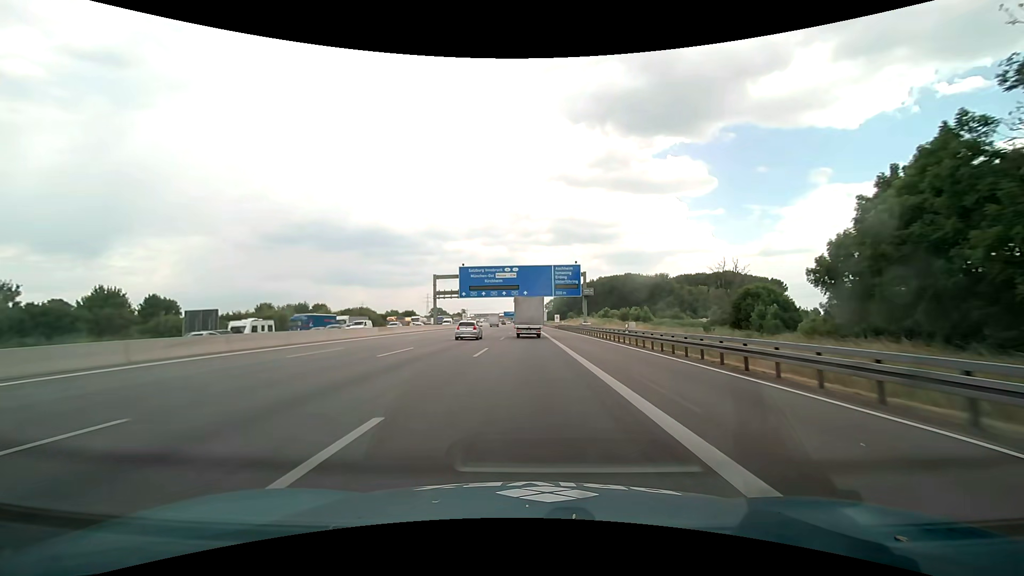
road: motorway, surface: asphalt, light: Day
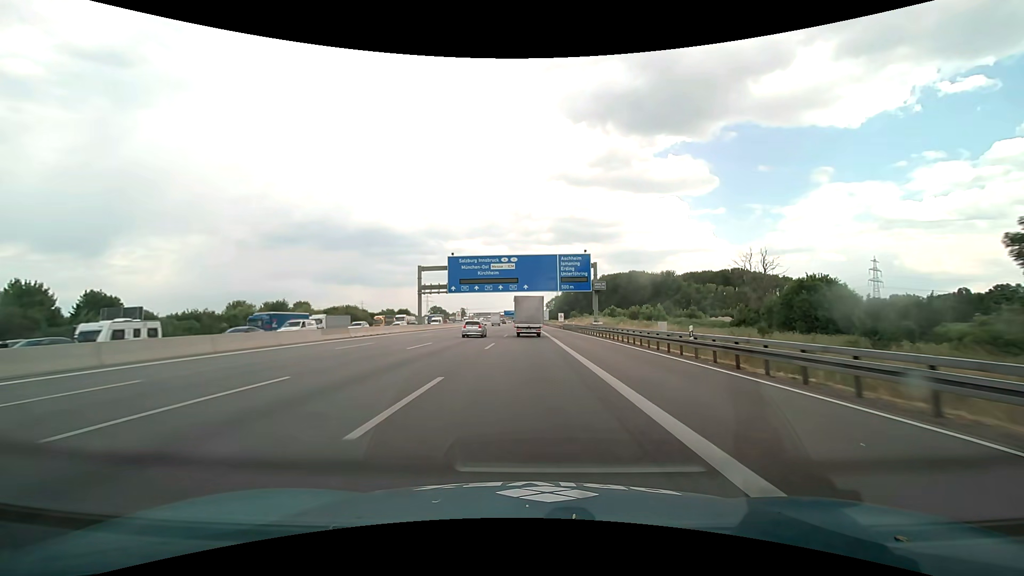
(0.0, +13.3) m; 0°
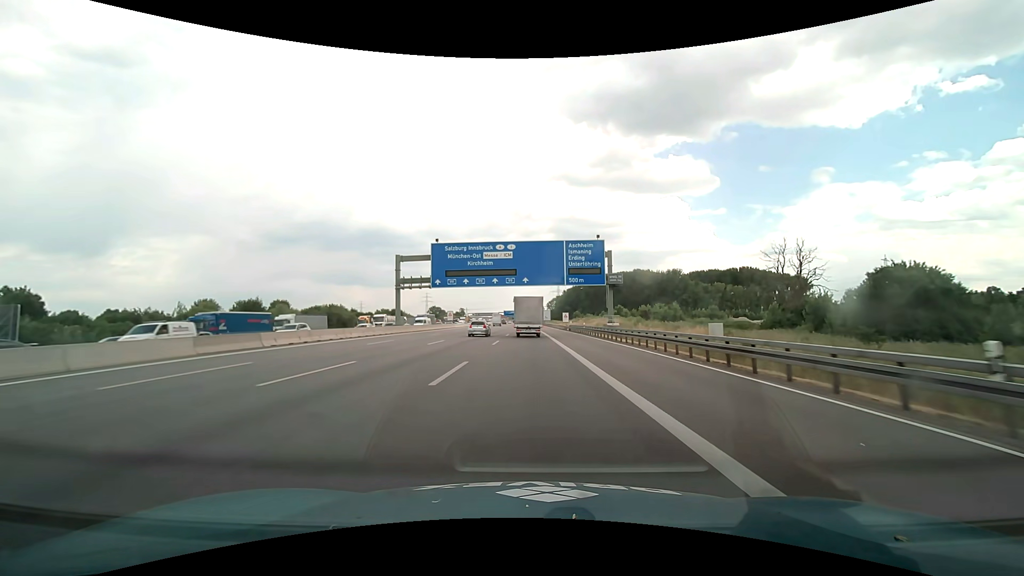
(0.0, +13.3) m; 0°
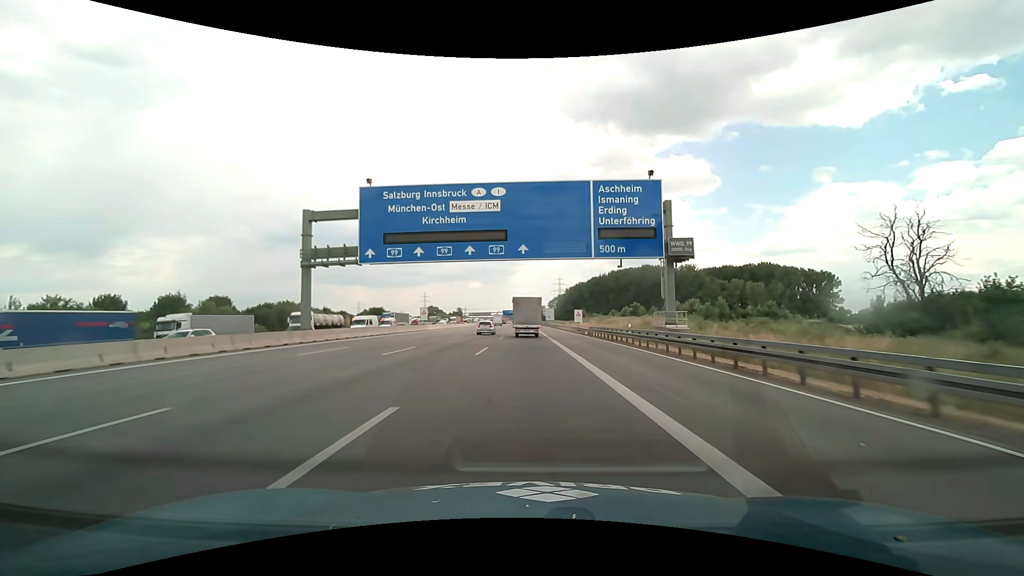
(0.0, +26.7) m; 0°
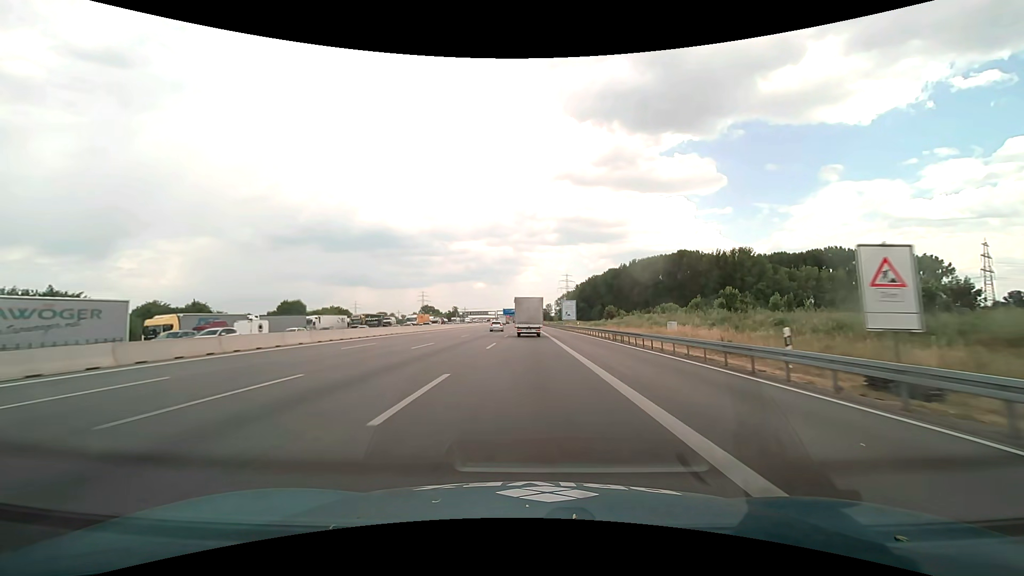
(-0.4, +67.7) m; -1°
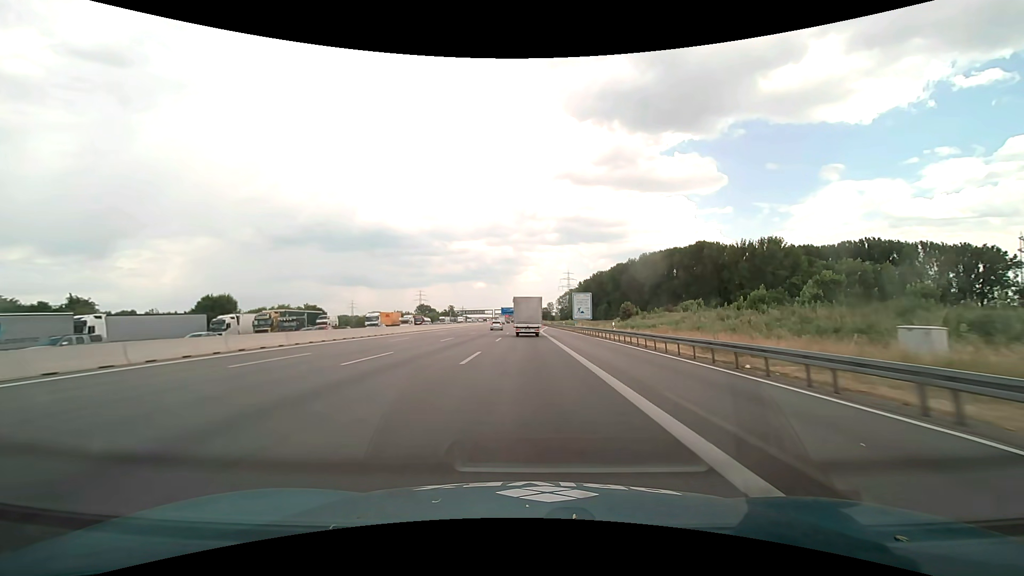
(0.0, +27.3) m; 0°
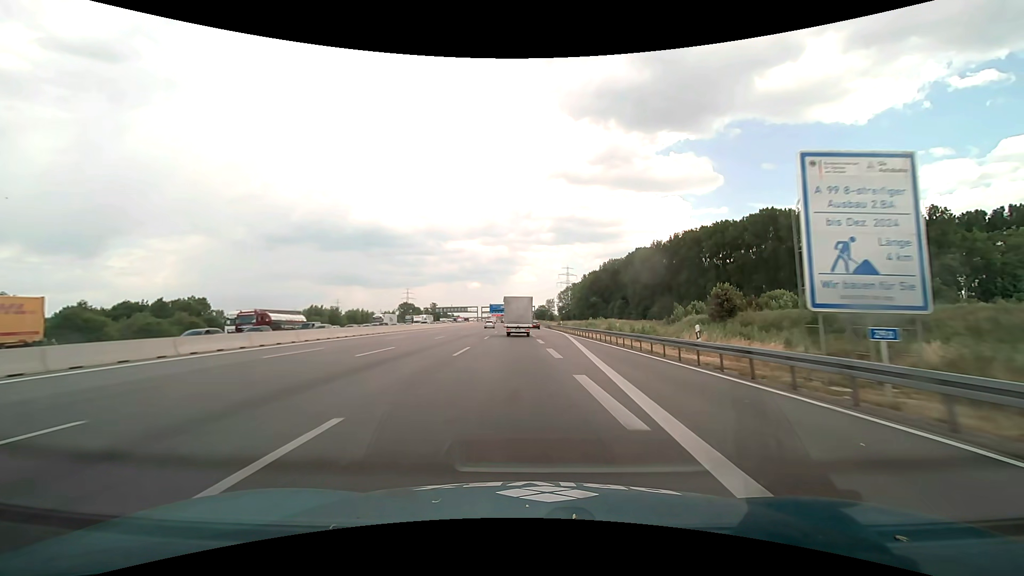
(-0.1, +68.8) m; 0°
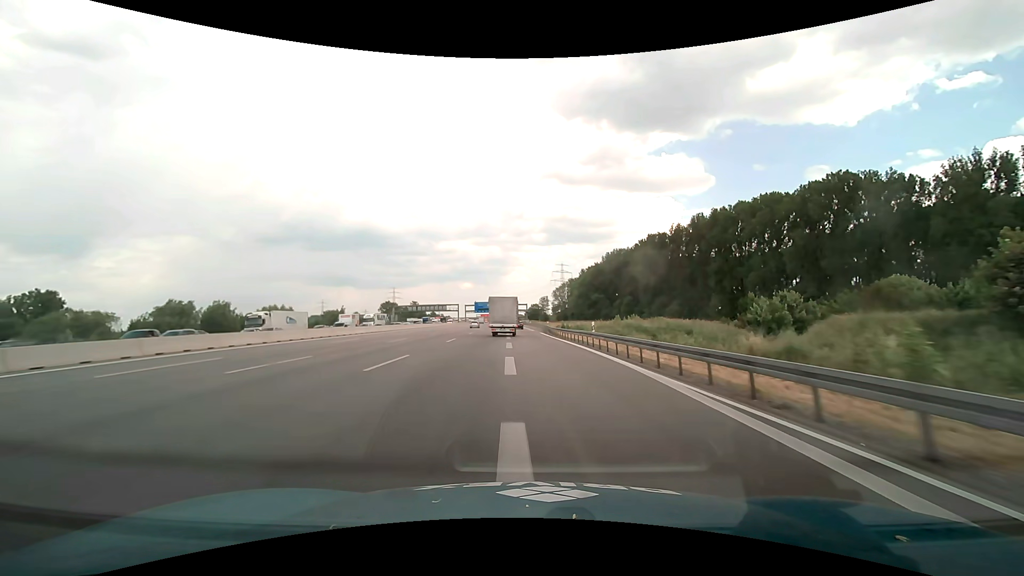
(+0.5, +41.7) m; +1°
(0, +10) (0, +20) (0, +30) (0, +40) (0, +50) (-1, +60) (-1, +70) (-1, +80) (-2, +90) (-2, +100) m
